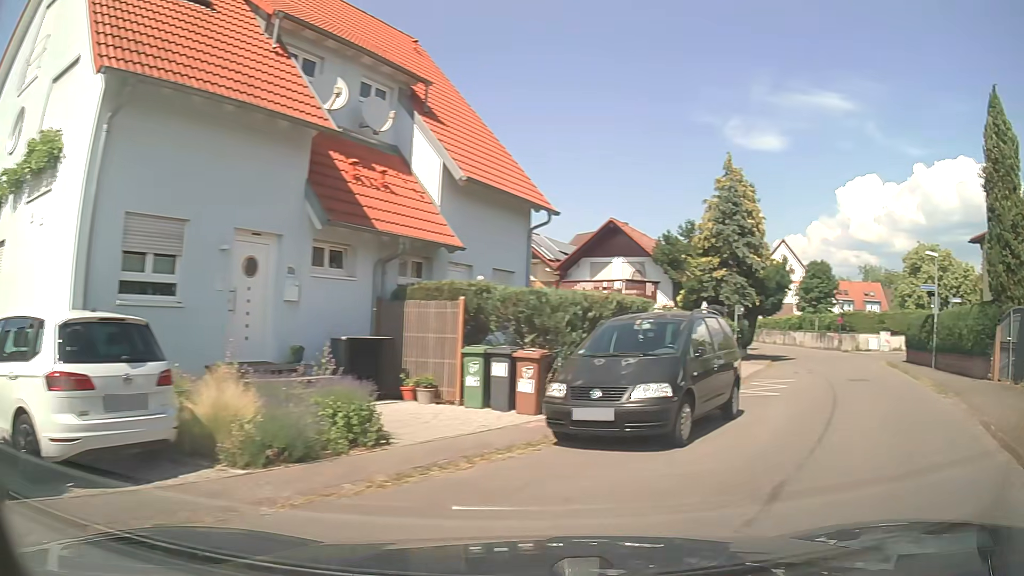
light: Day
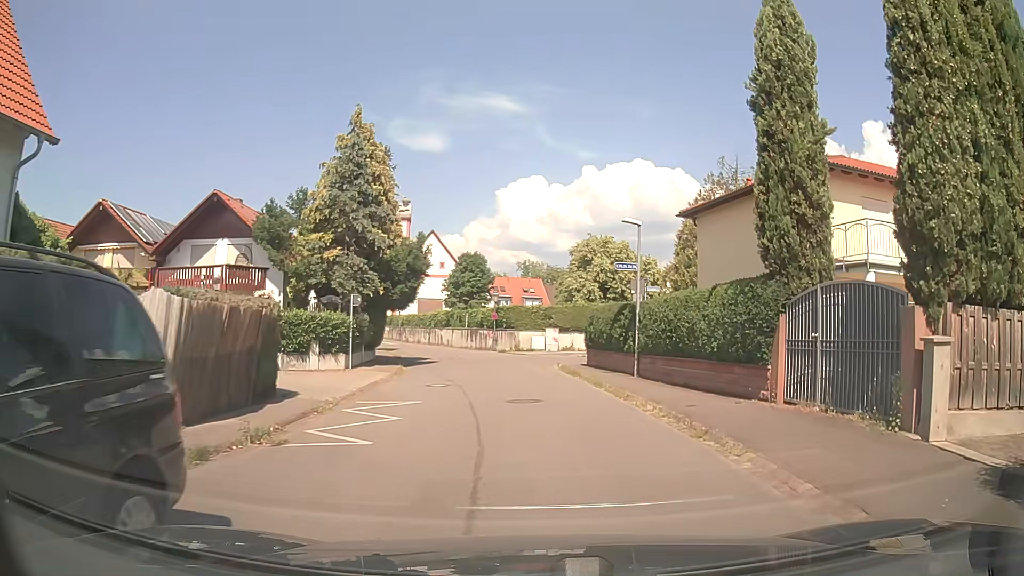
(+2.5, +7.8) m; +27°
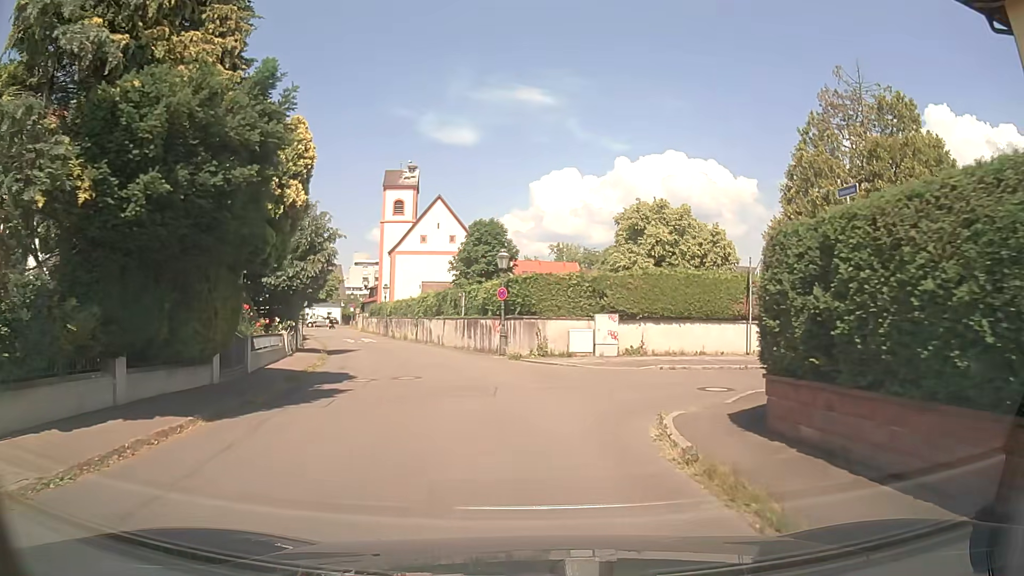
(0.0, +19.1) m; -3°
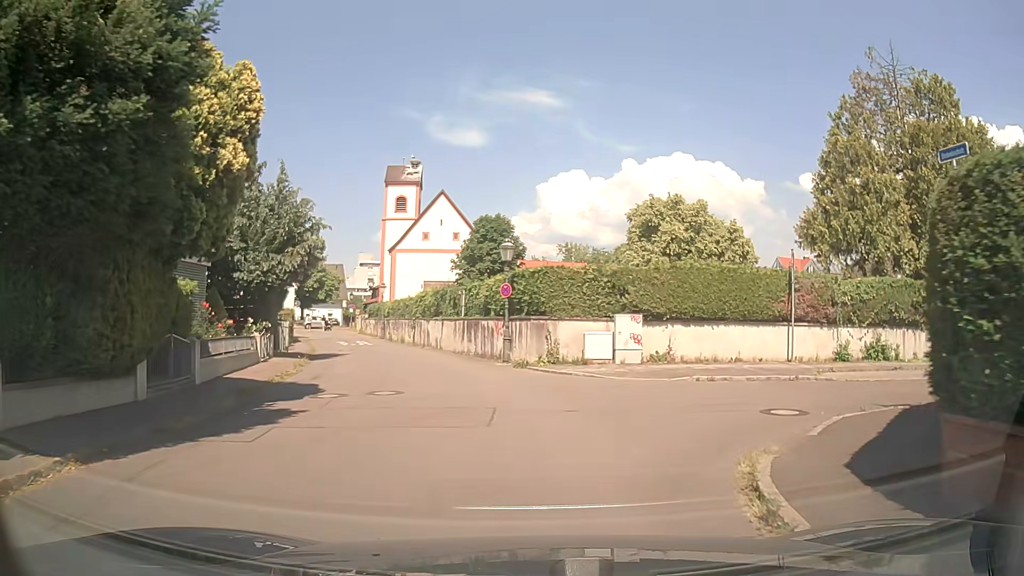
(0.0, +3.4) m; 0°
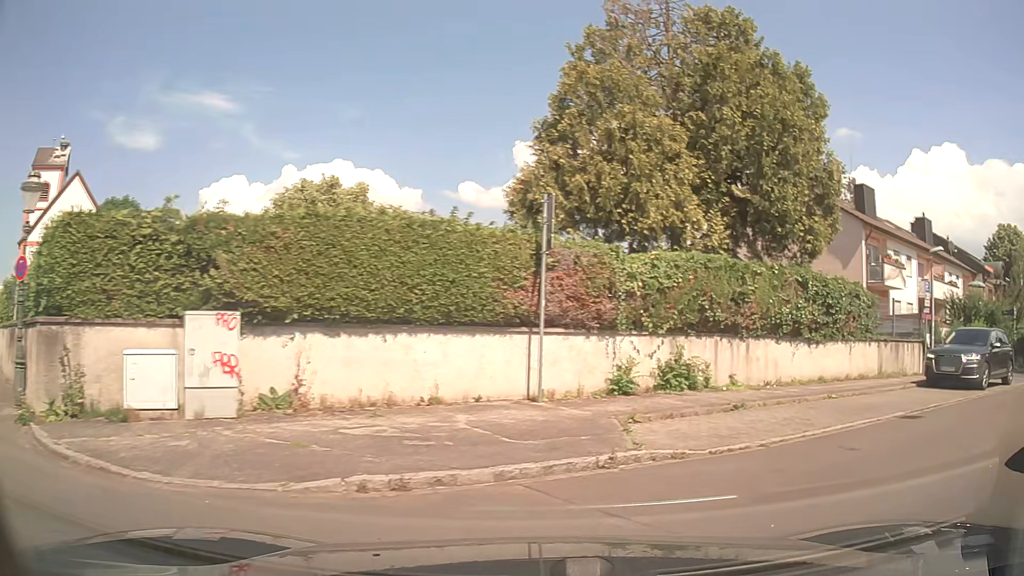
(+1.3, +10.1) m; +28°
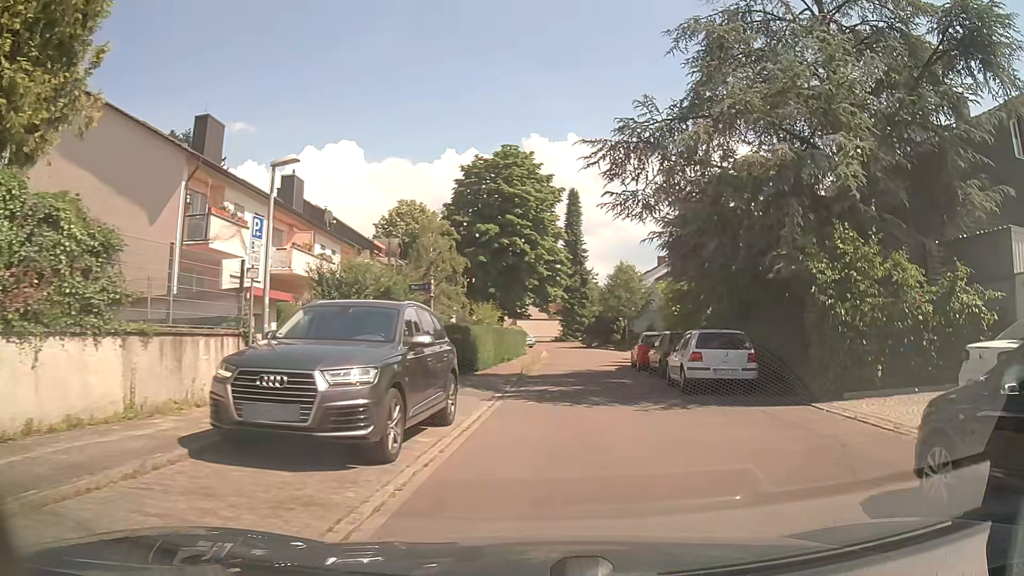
(+6.6, +10.5) m; +54°
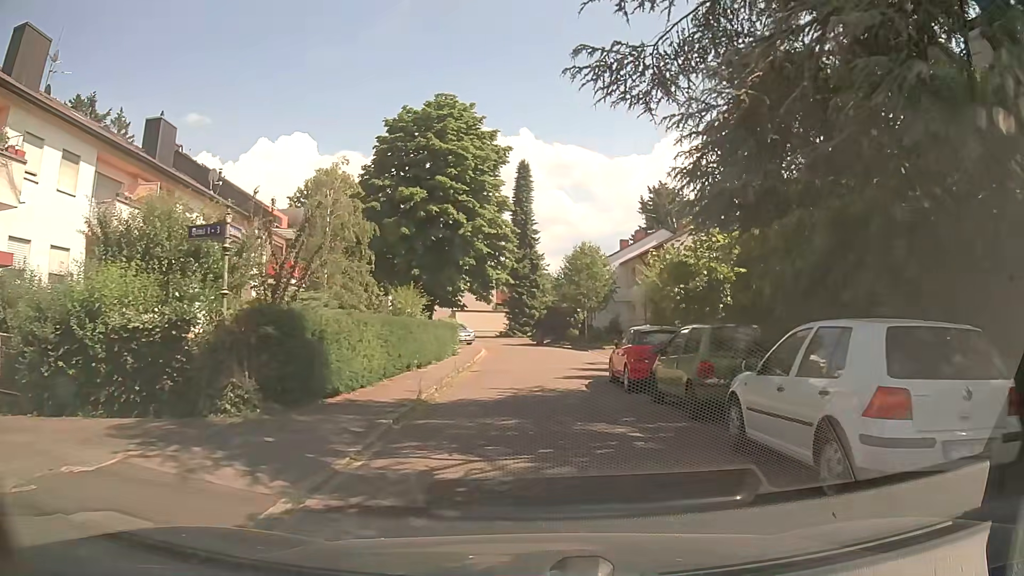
(+0.6, +10.5) m; +4°
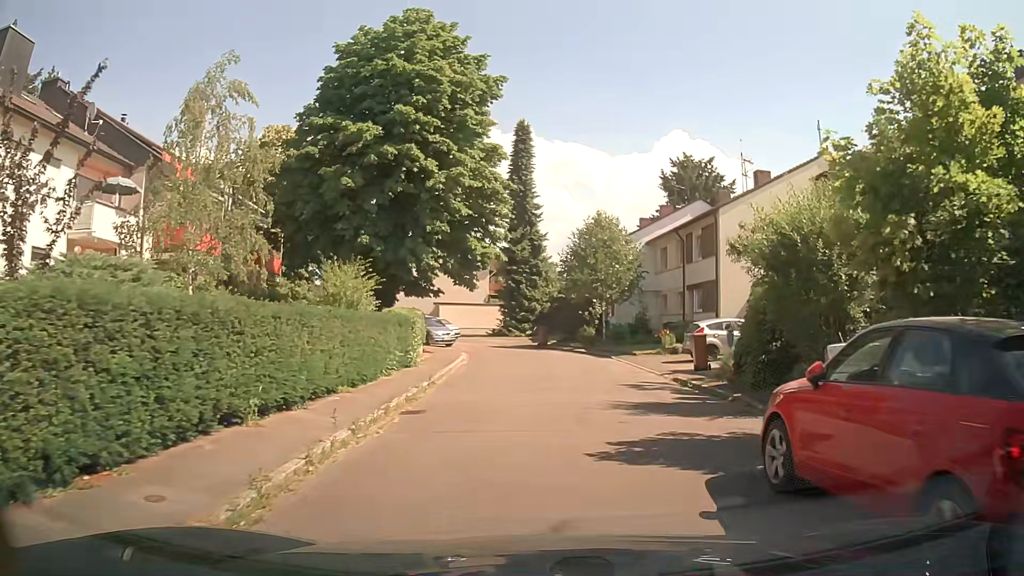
(0.0, +11.8) m; +1°
(0, +10) (+1, +20) (+1, +30) (-3, +39) (-10, +46) (-18, +51) (-28, +48) (-36, +43) (-45, +38) (-53, +33) m
